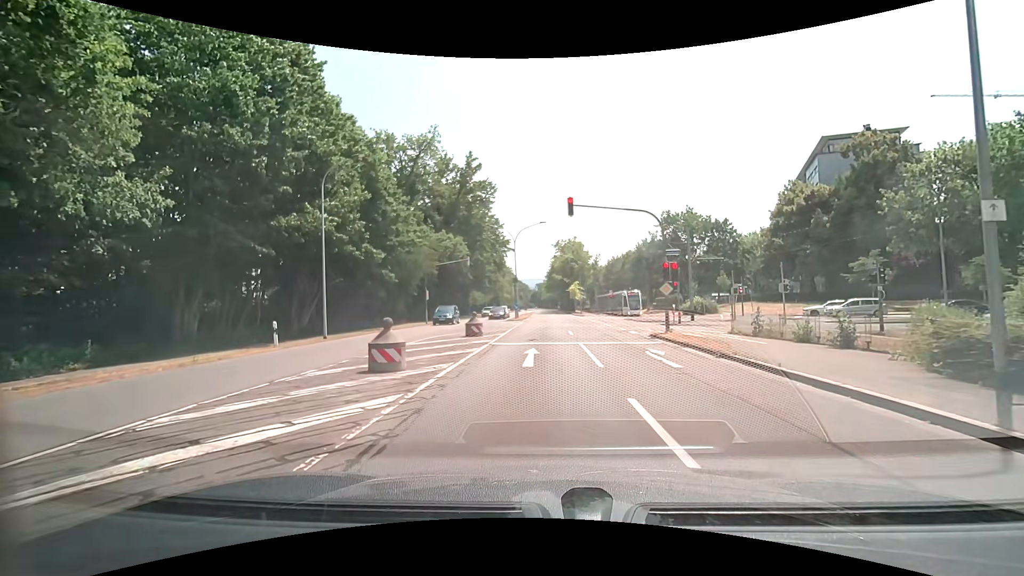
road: secondary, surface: asphalt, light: Day
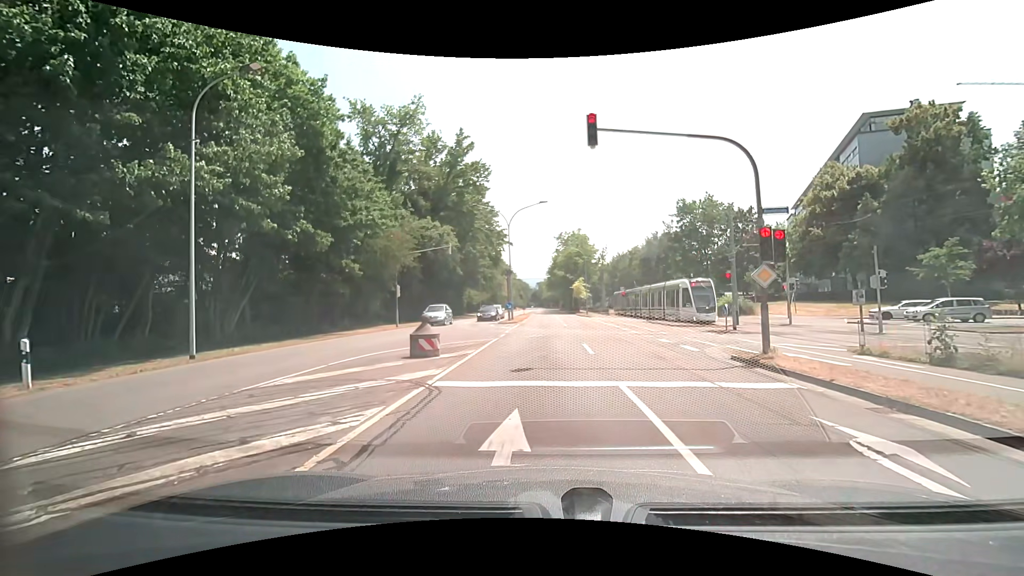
(+0.1, +9.5) m; 0°
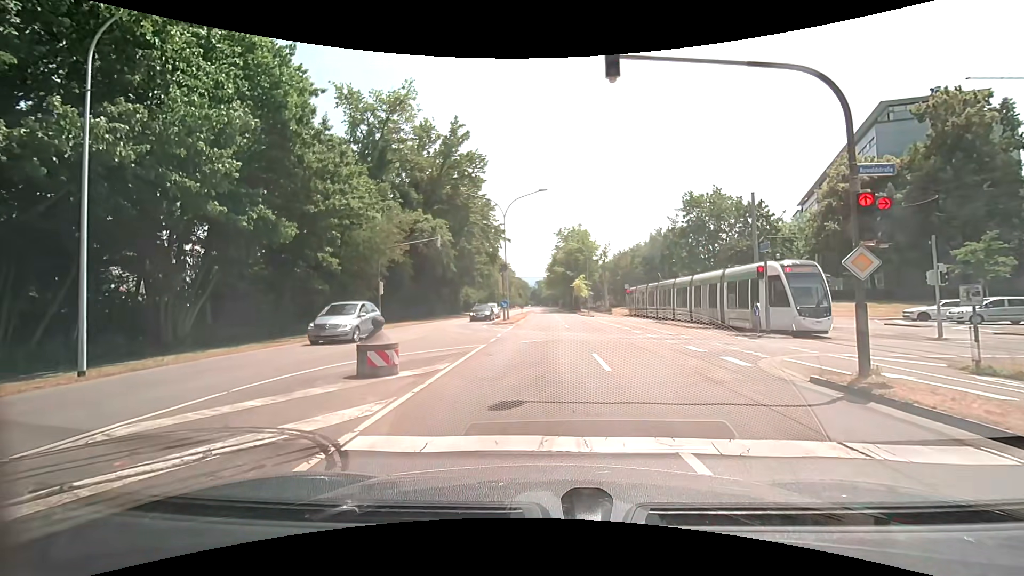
(+0.1, +3.6) m; +1°
